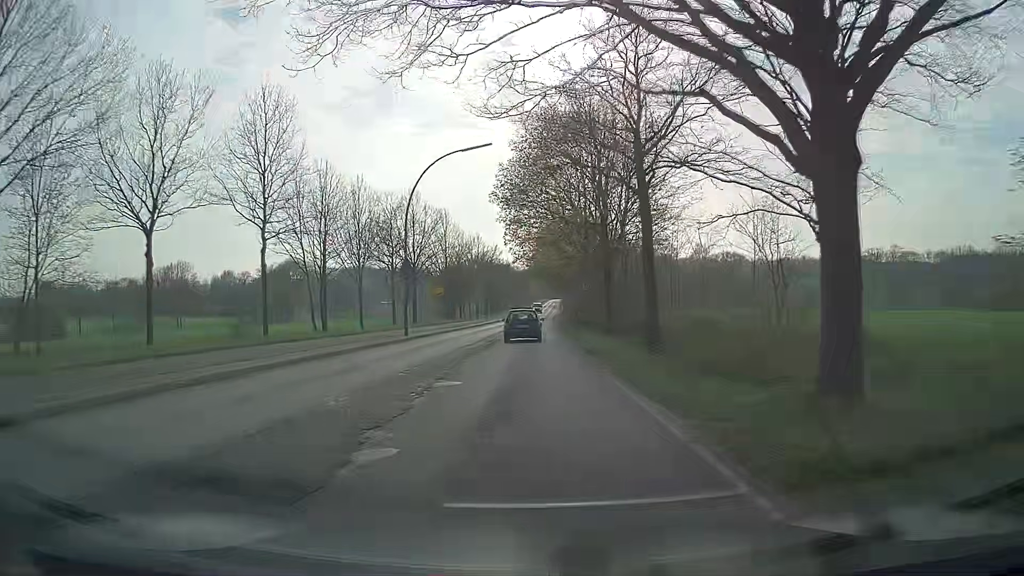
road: secondary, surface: asphalt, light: Day
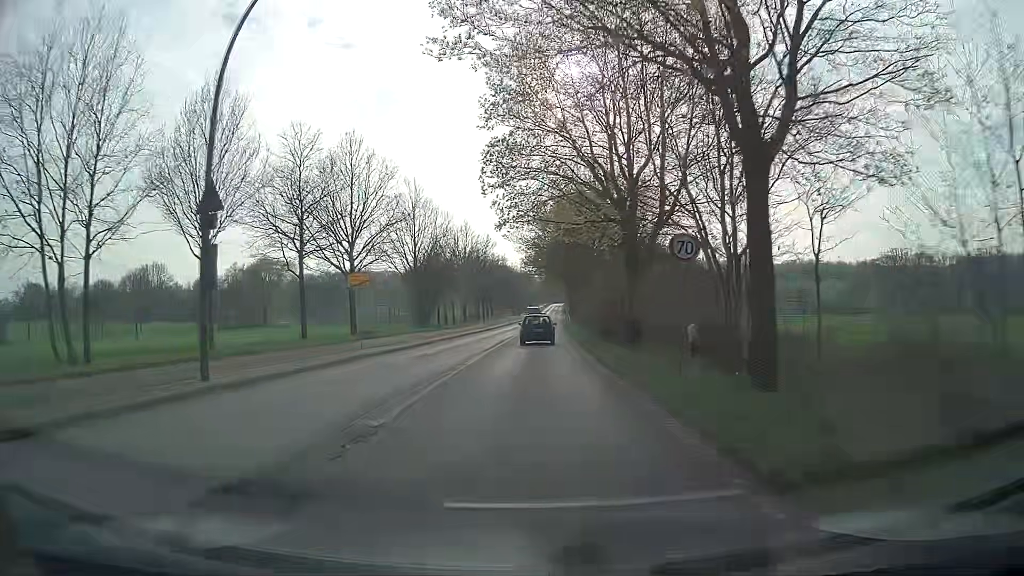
(+0.1, +22.5) m; 0°
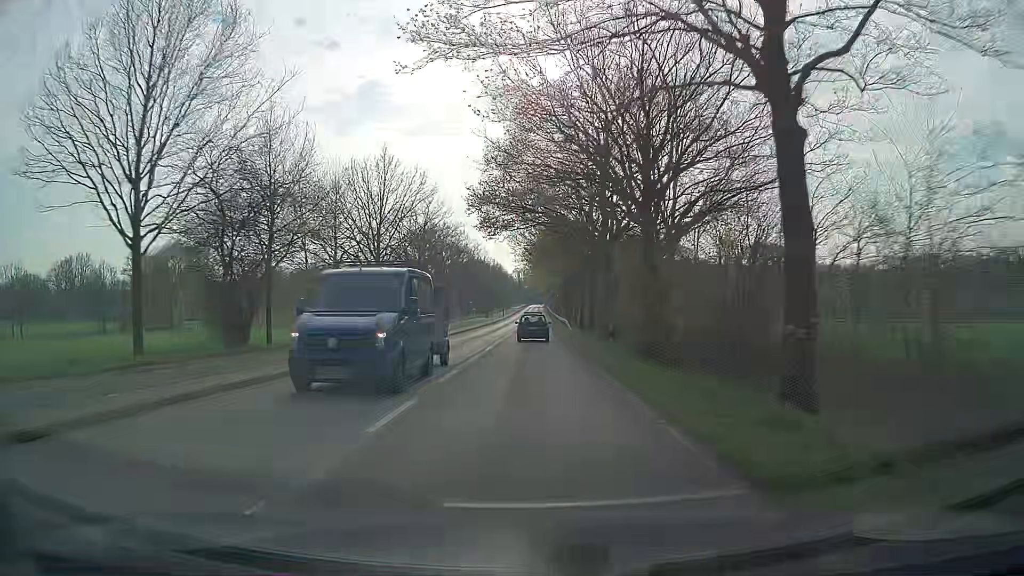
(+0.8, +43.0) m; +2°
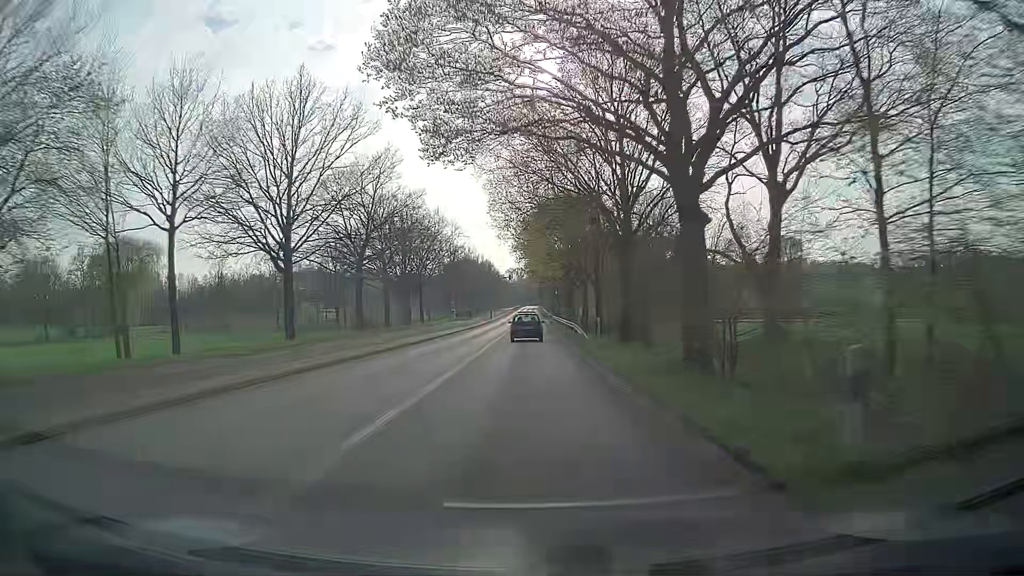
(+0.1, +19.1) m; 0°
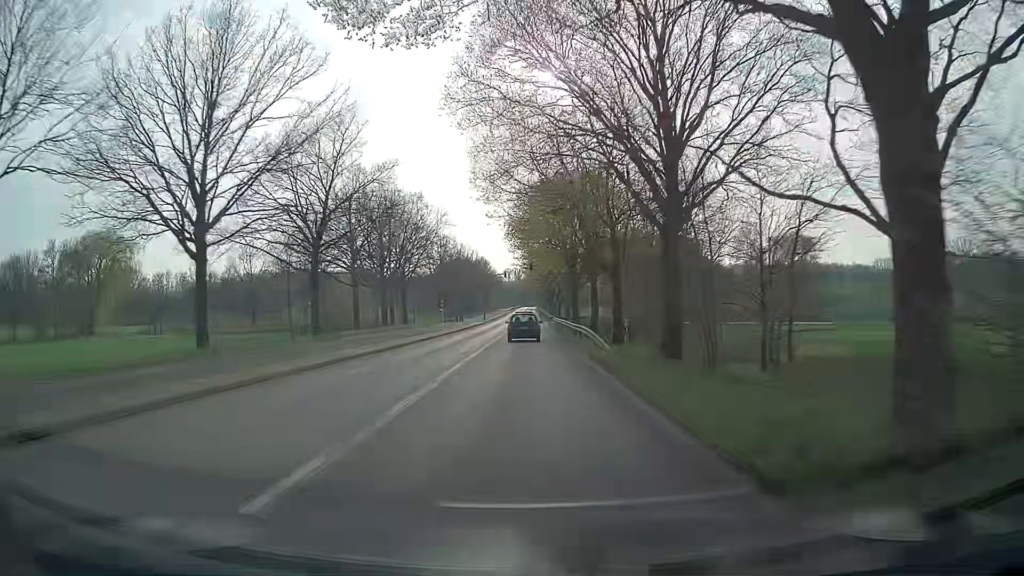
(+0.1, +9.6) m; +1°
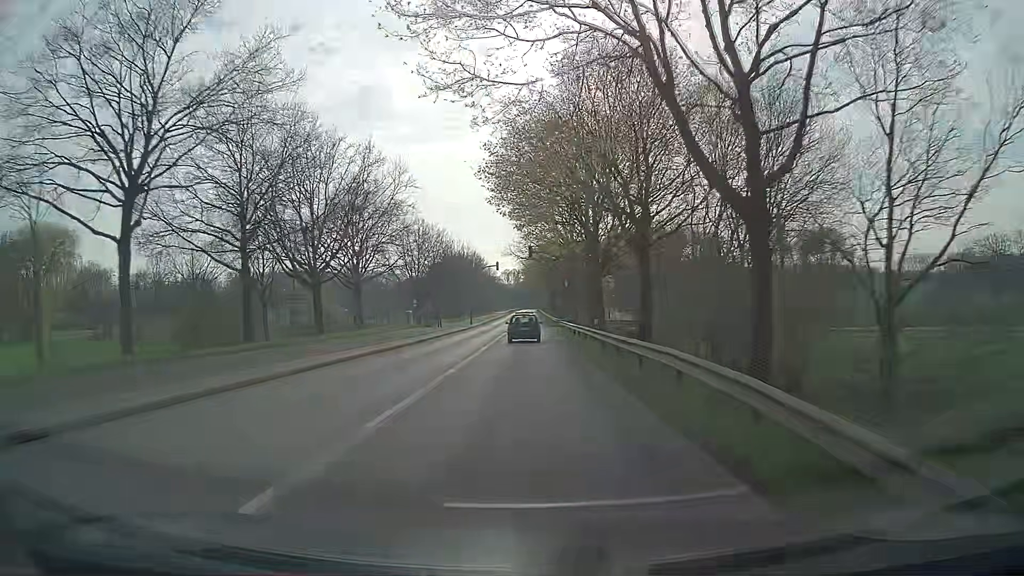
(0.0, +19.2) m; 0°
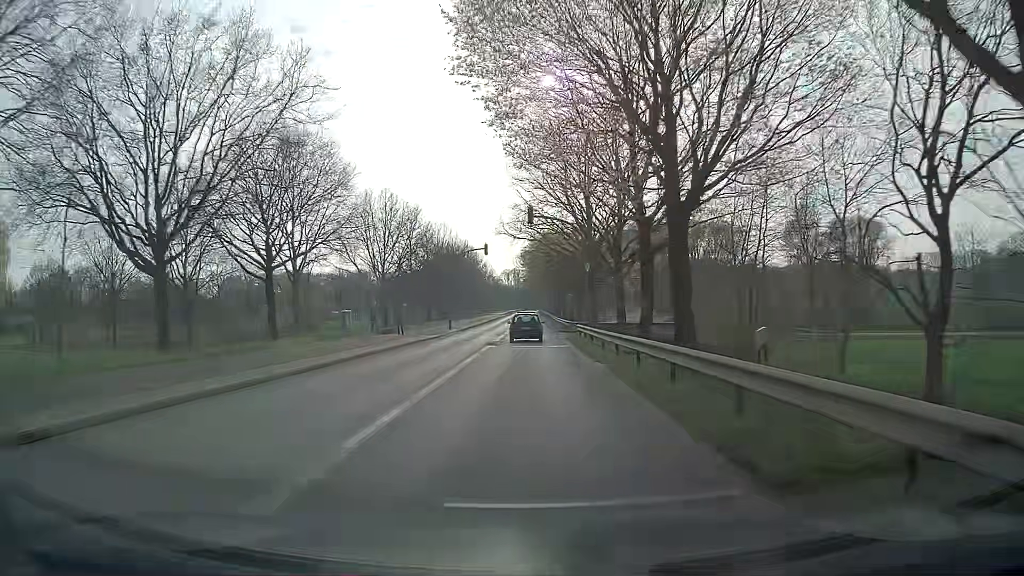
(0.0, +19.2) m; -1°
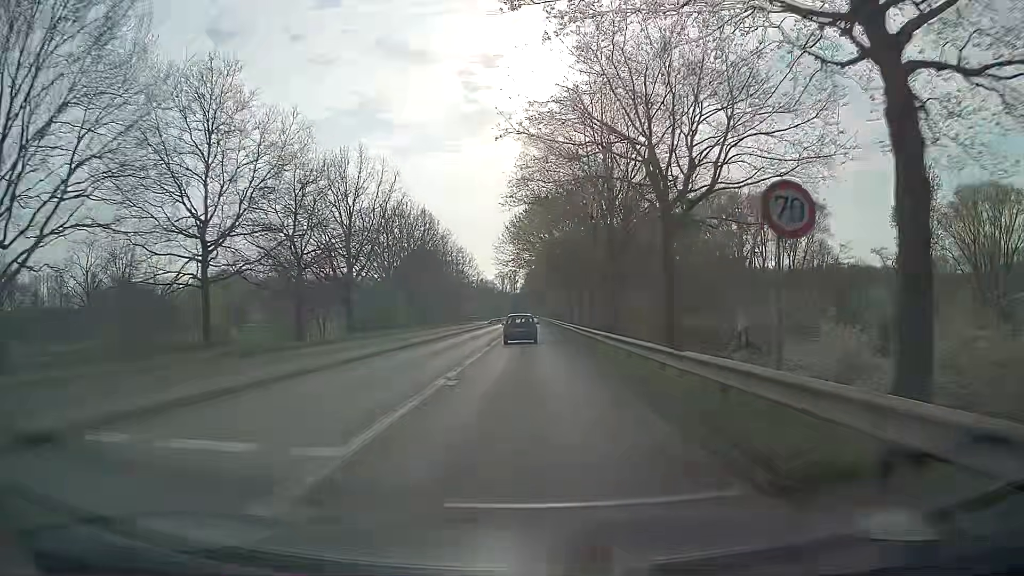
(+0.7, +48.8) m; +1°
(0, +10) (0, +20) (0, +30) (0, +40) (0, +50) (0, +60) (0, +70) (0, +80) (0, +90) (0, +100) m
